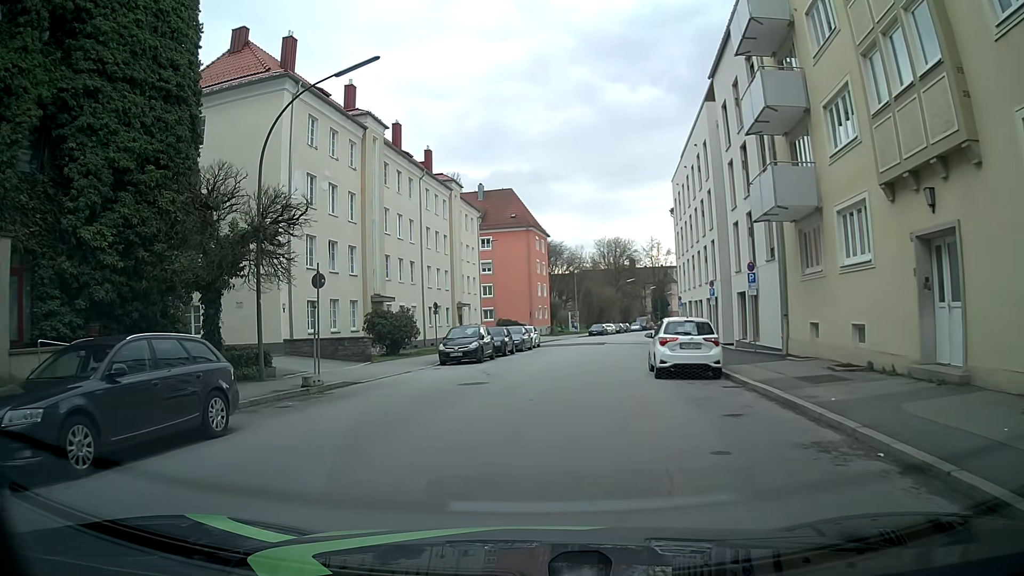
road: tertiary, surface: asphalt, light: Day
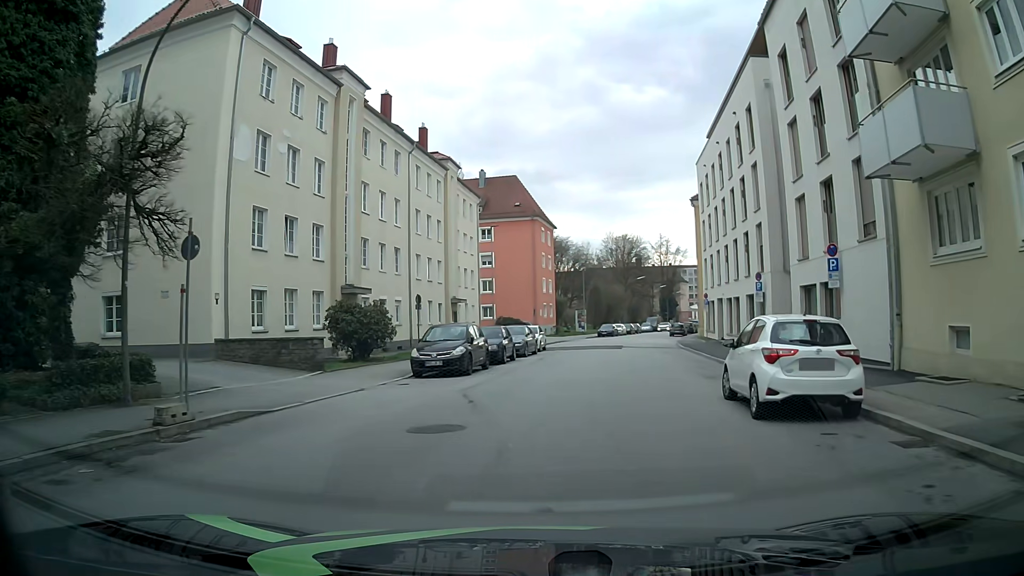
(-0.1, +7.3) m; 0°
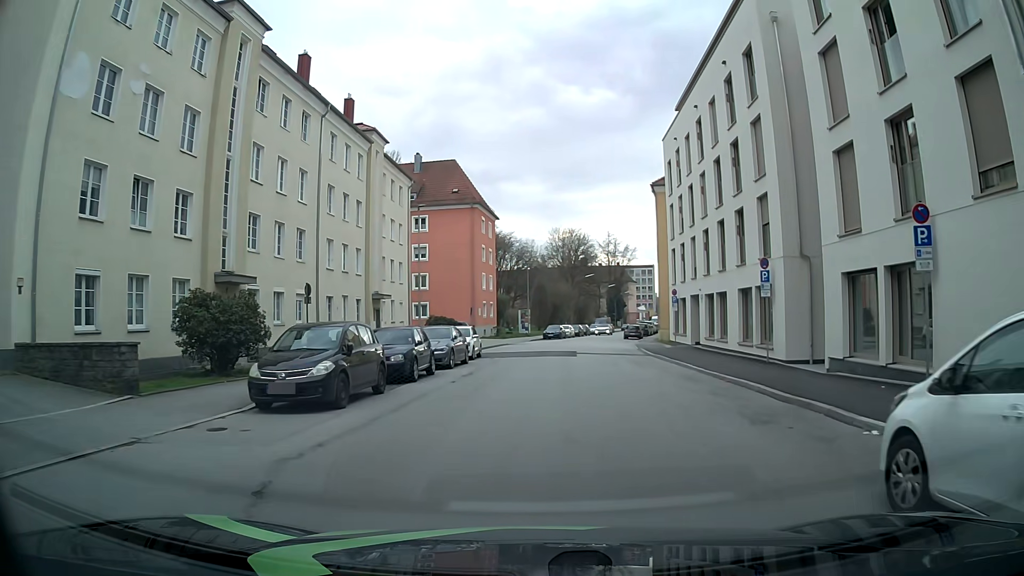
(+0.2, +7.9) m; +4°
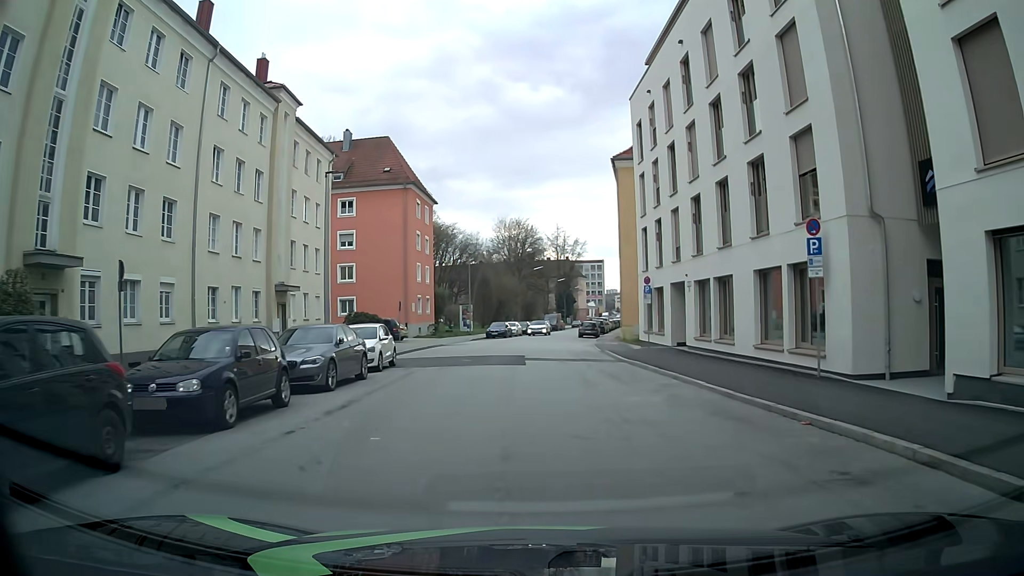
(+0.1, +8.3) m; +3°
